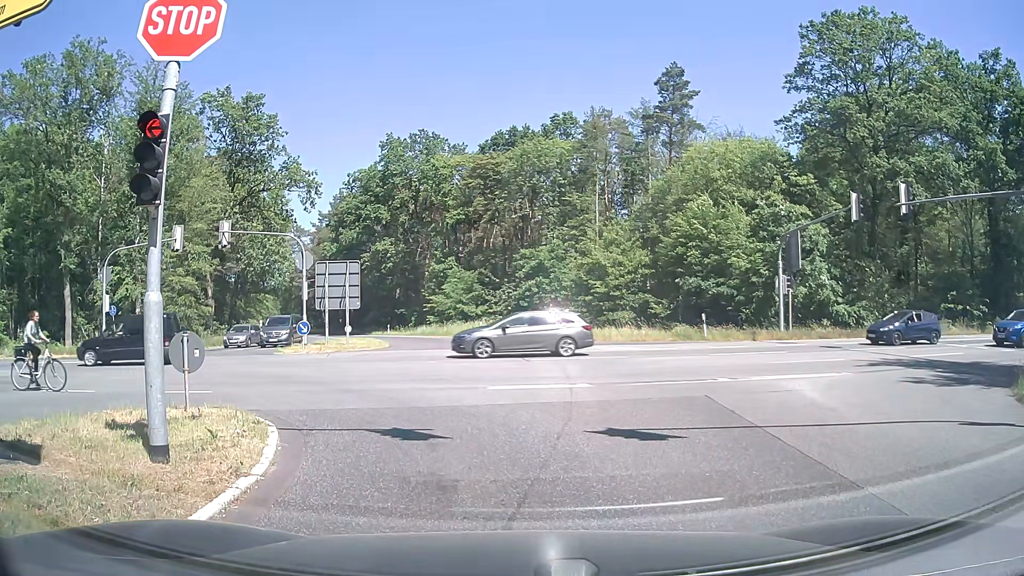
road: secondary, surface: asphalt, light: Day
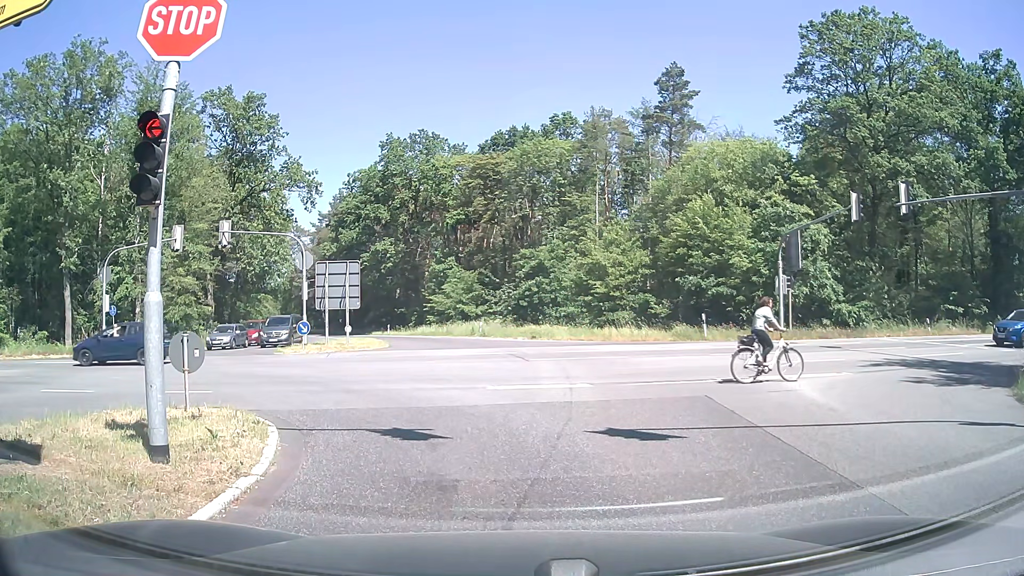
(0.0, 0.0) m; 0°
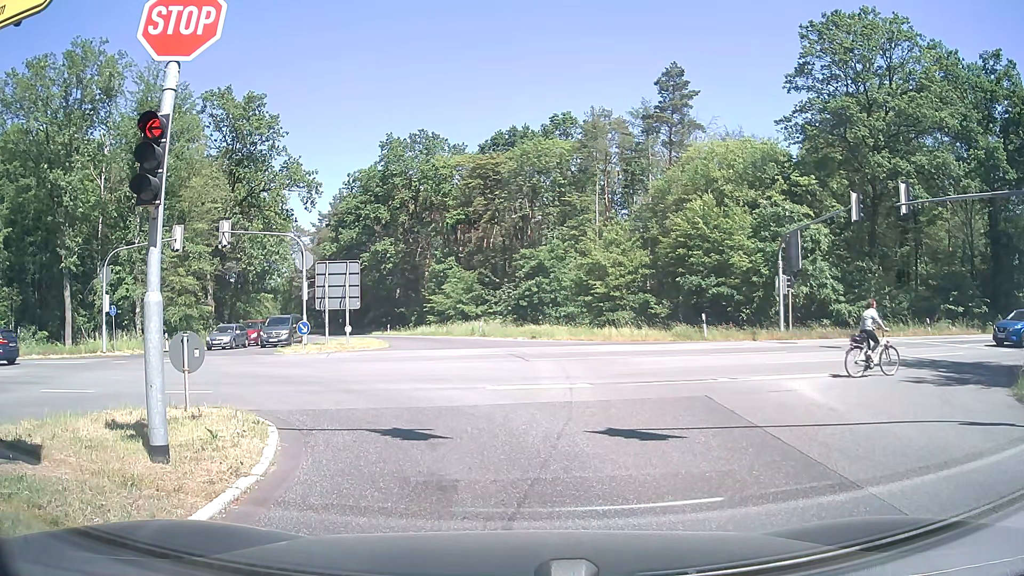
(0.0, 0.0) m; 0°
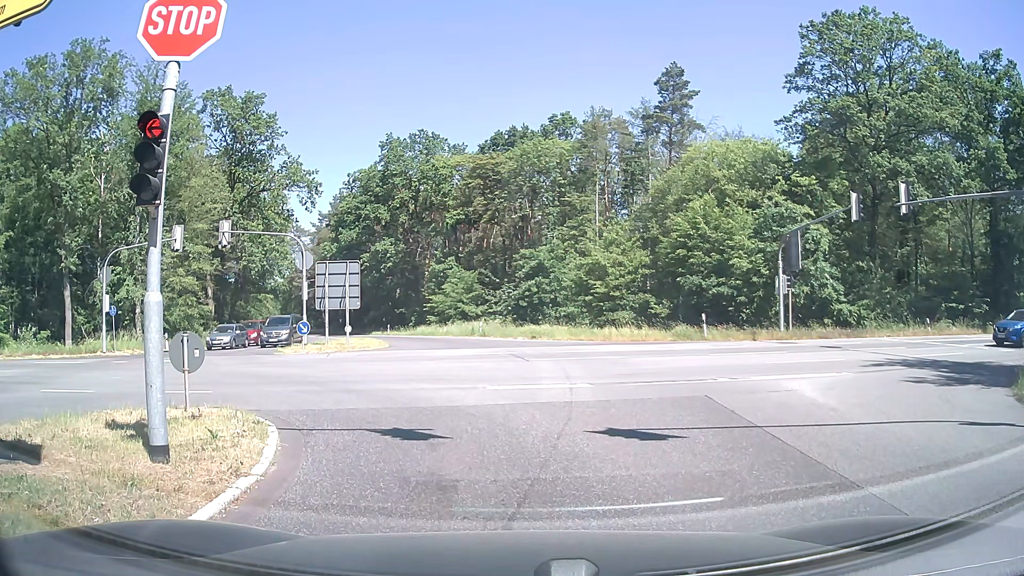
(0.0, 0.0) m; 0°
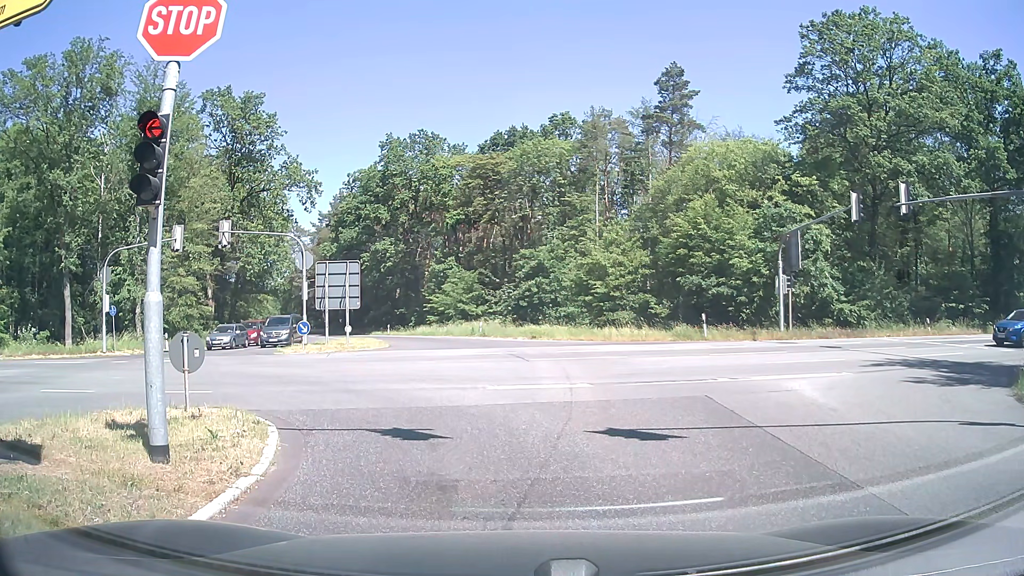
(0.0, 0.0) m; 0°
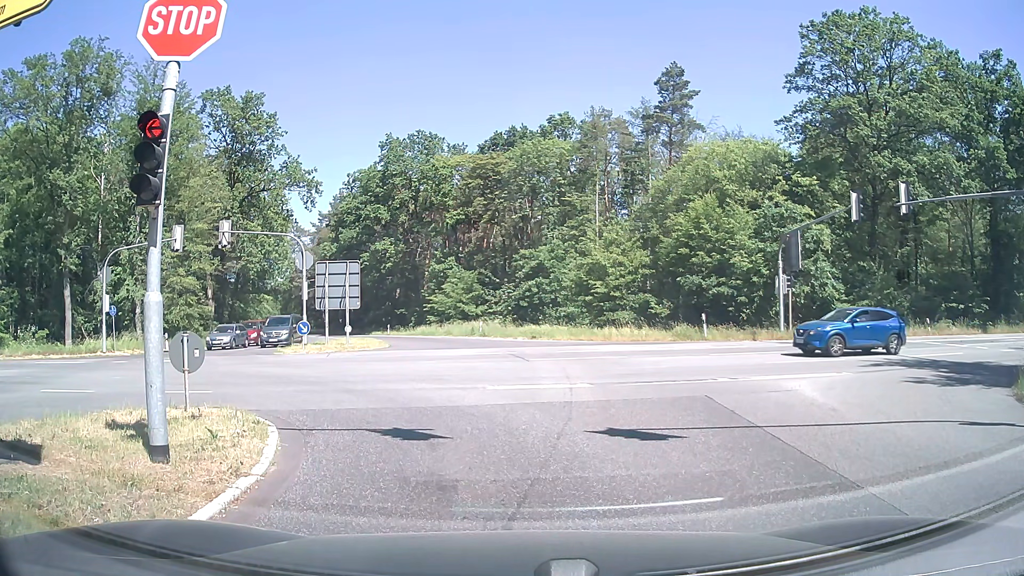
(0.0, 0.0) m; 0°
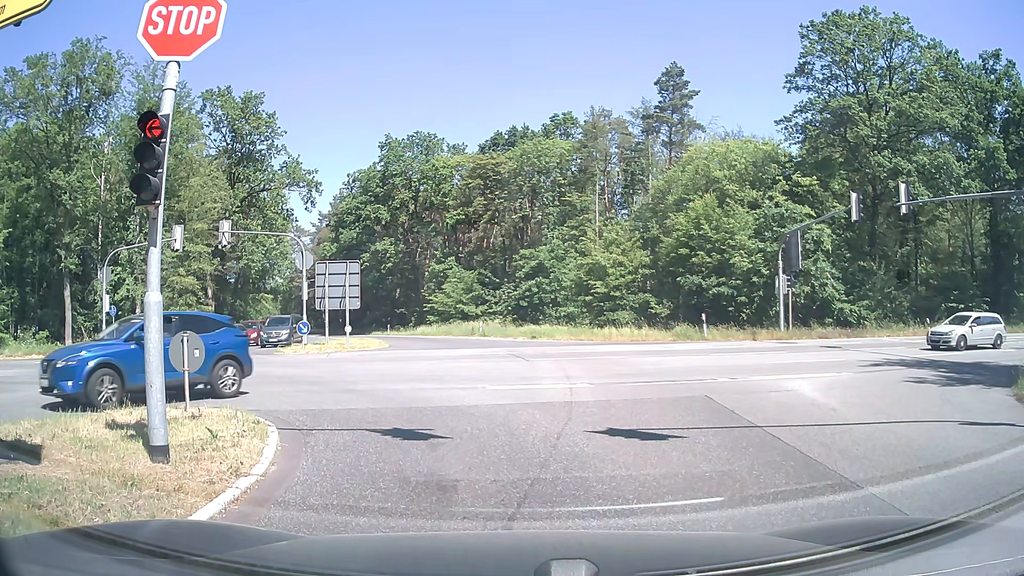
(0.0, 0.0) m; 0°
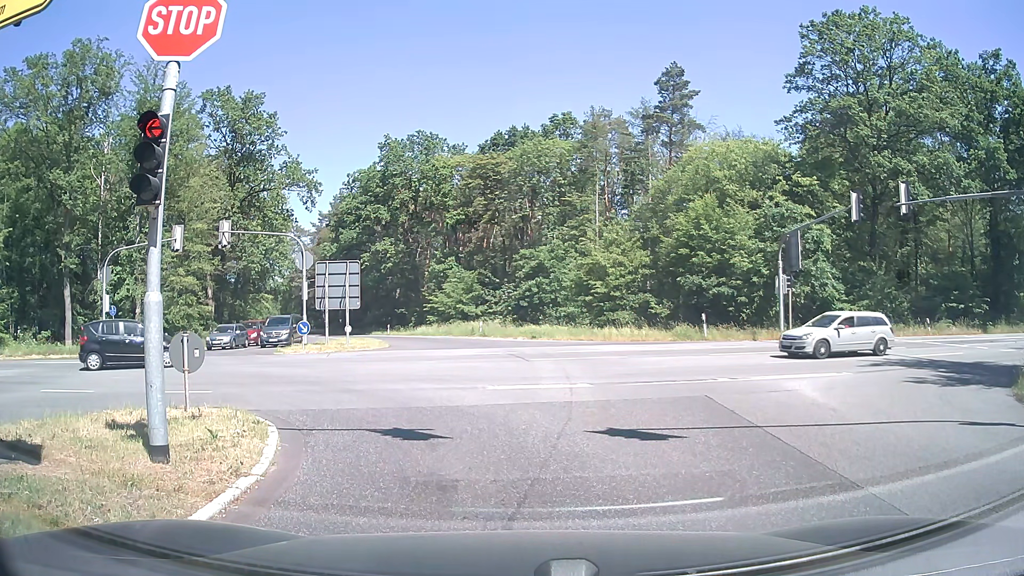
(0.0, 0.0) m; 0°
(0, +10) (-5, +18) (-14, +23) (-24, +23) (-34, +22) (-44, +20) (-54, +18) (-64, +16) (-73, +15) (-83, +13) m
